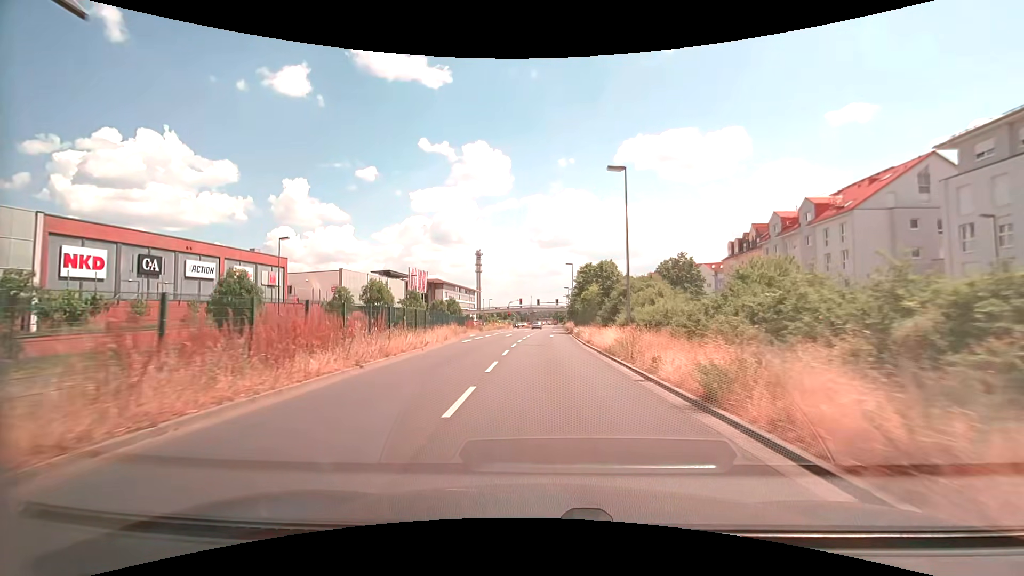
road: primary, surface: asphalt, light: Day
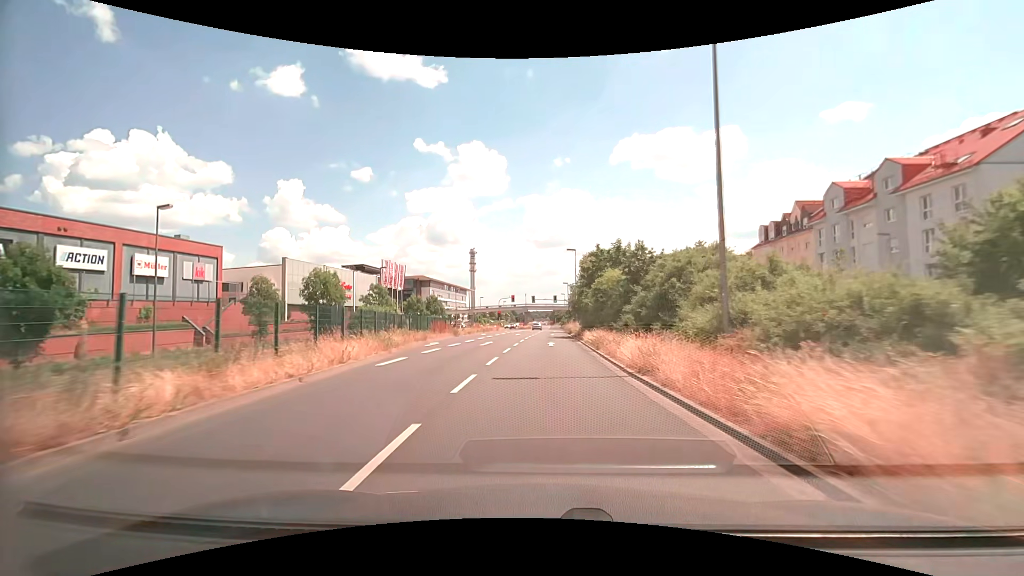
(+0.1, +15.4) m; 0°
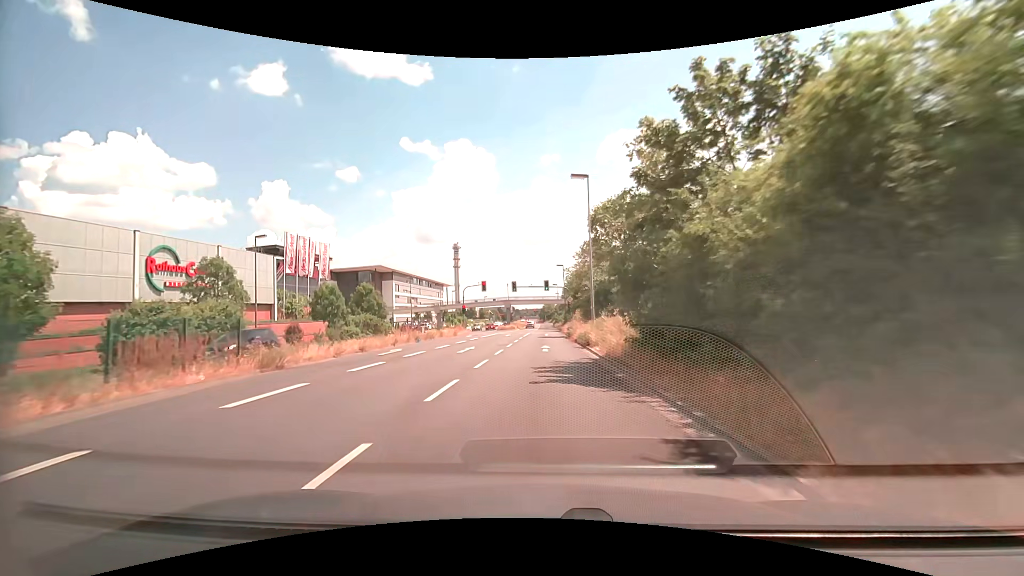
(+0.5, +30.6) m; +1°
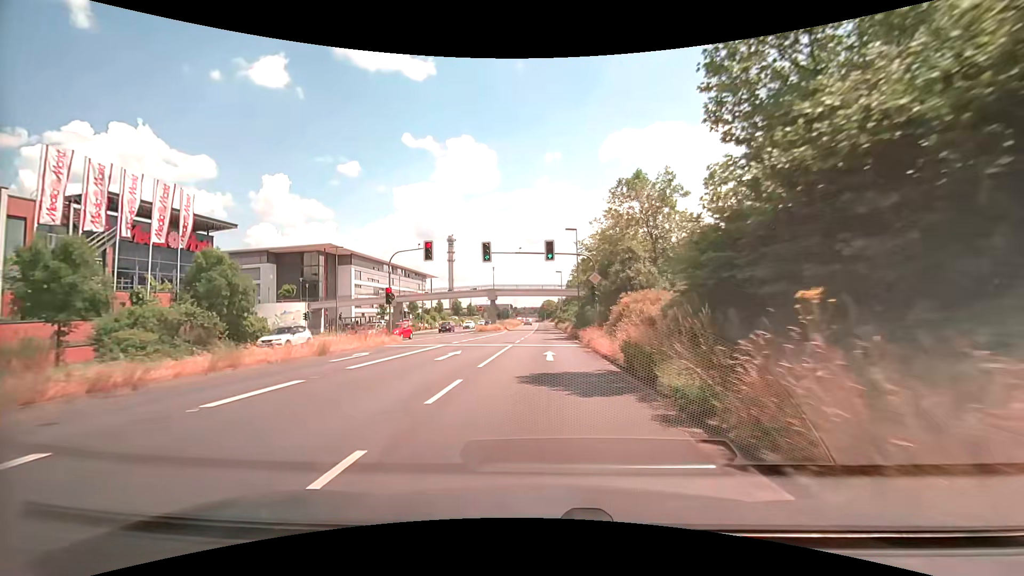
(+0.1, +30.3) m; +1°
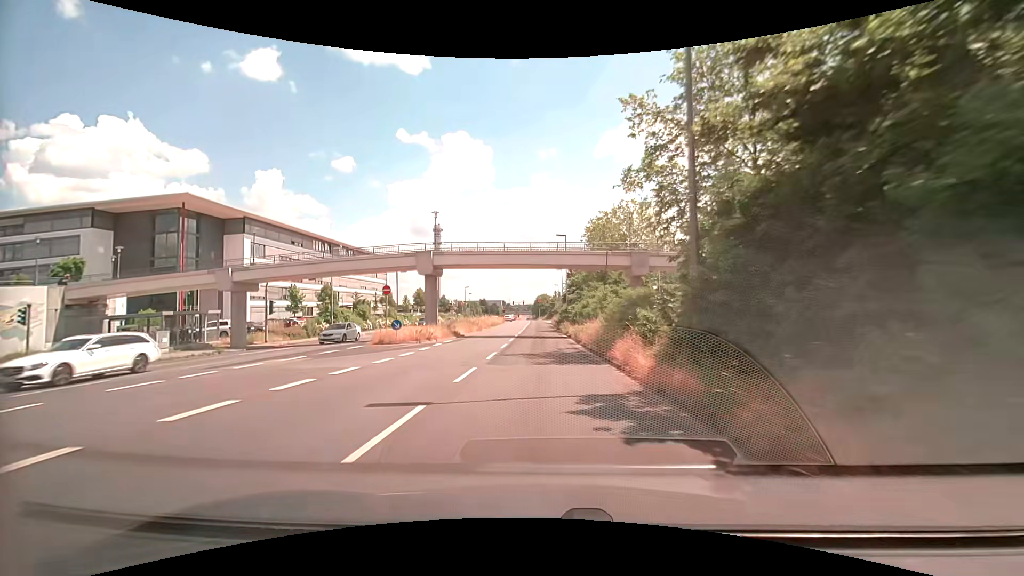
(+0.1, +37.8) m; 0°
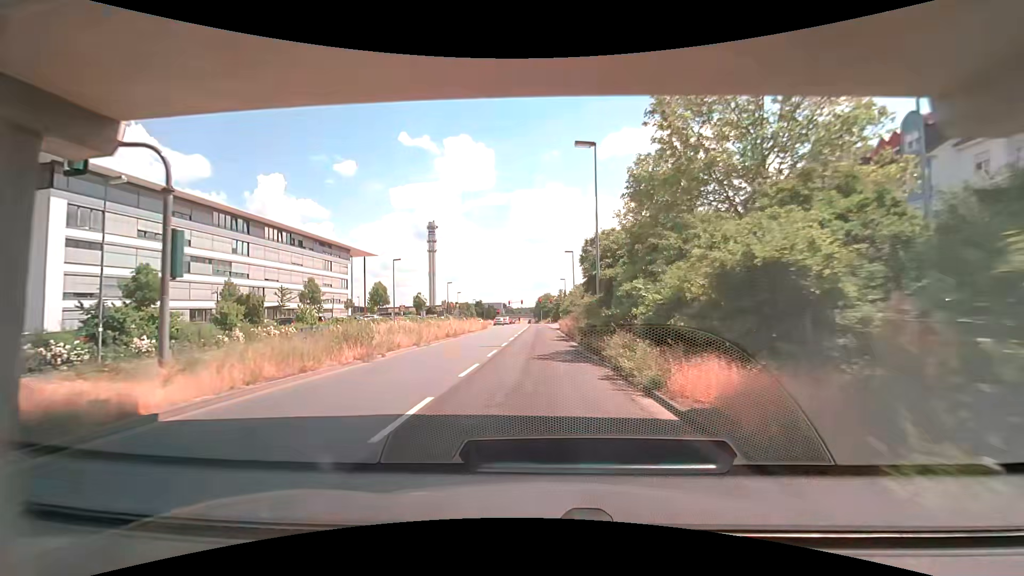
(-0.1, +29.4) m; 0°
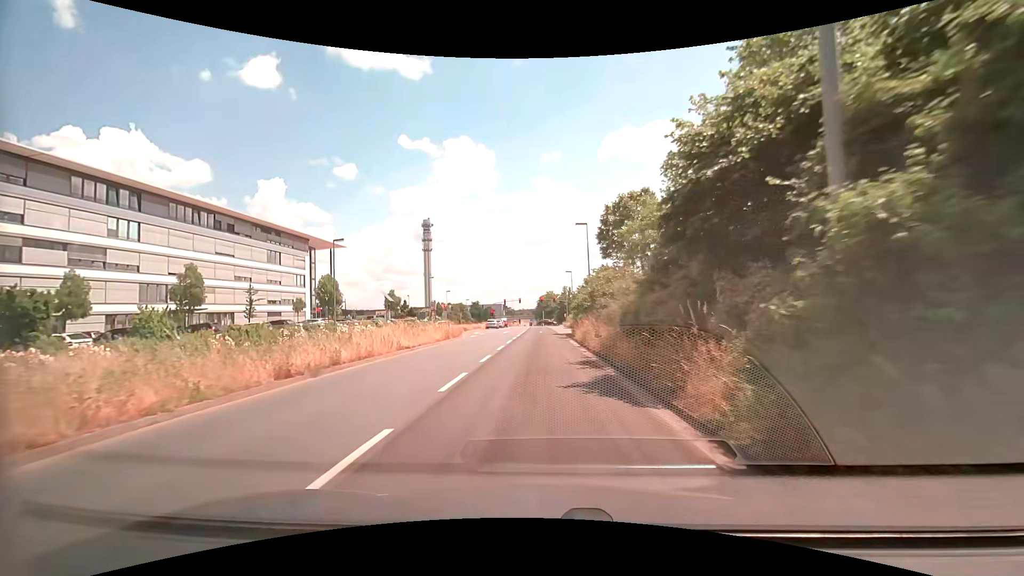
(0.0, +20.1) m; 0°
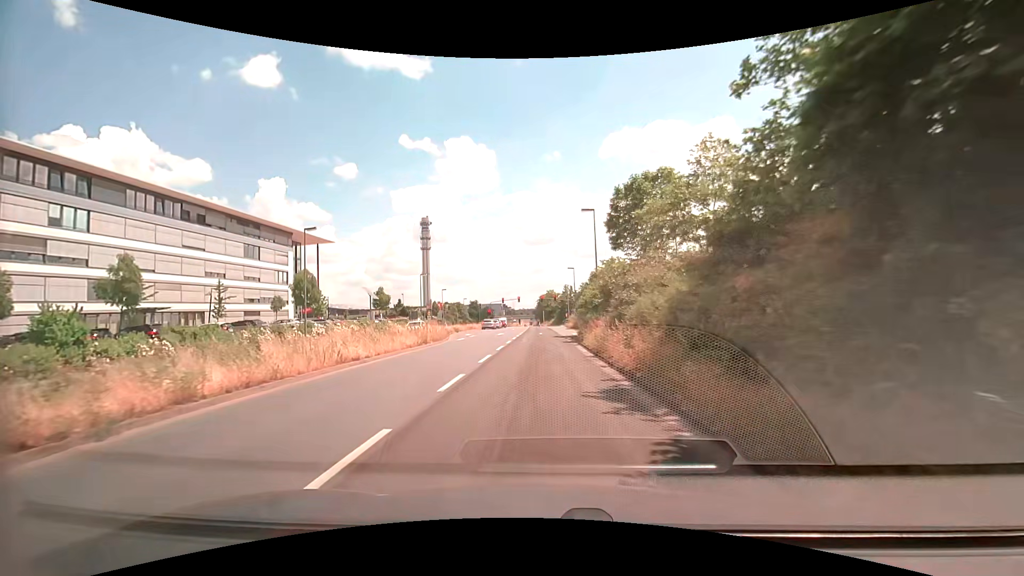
(0.0, +6.0) m; -1°
(0, +10) (0, +20) (0, +30) (0, +40) (0, +50) (0, +60) (0, +70) (0, +80) (0, +90) (0, +100) m
